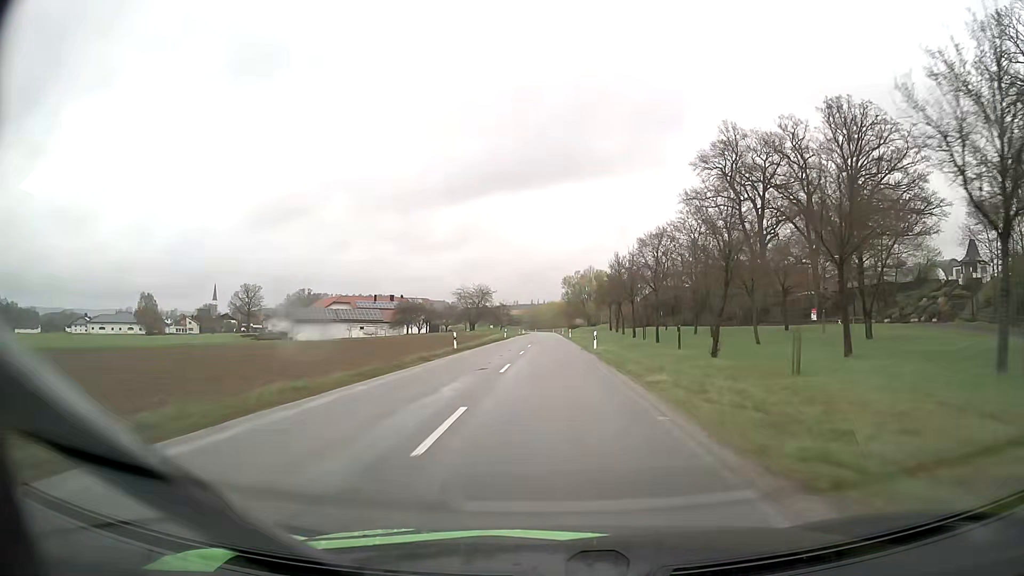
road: secondary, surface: asphalt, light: Day
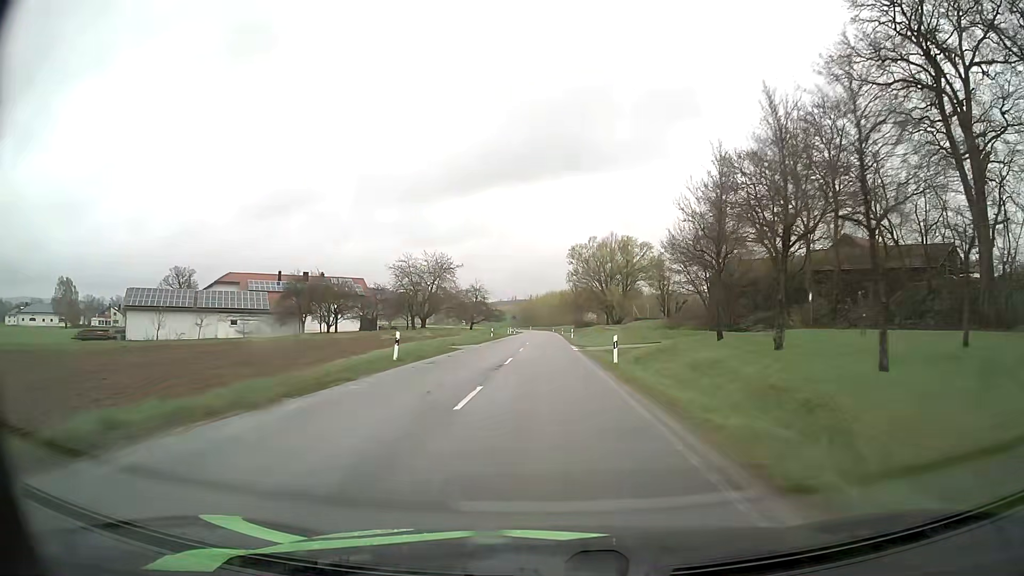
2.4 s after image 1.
(+0.2, +56.6) m; 0°
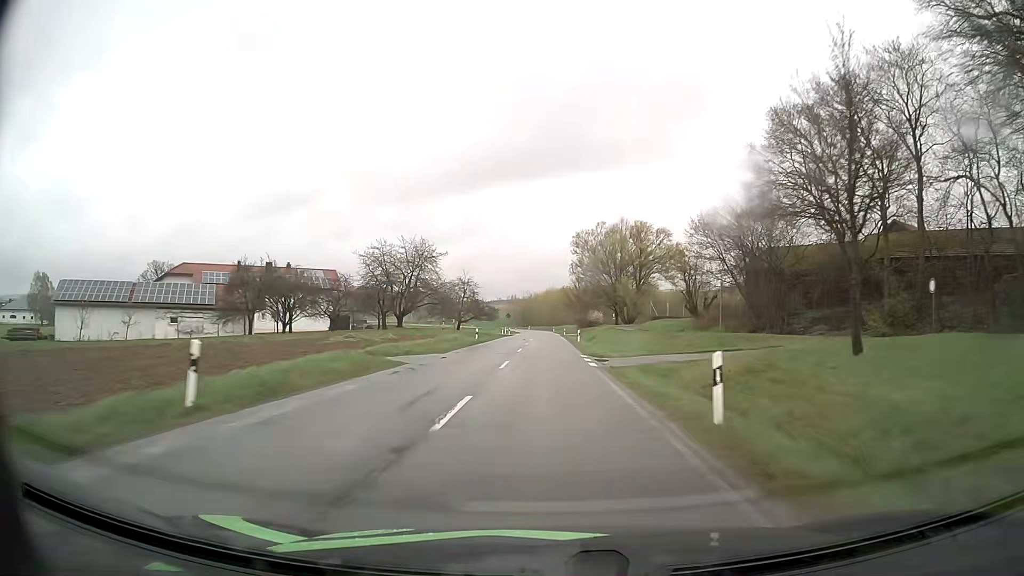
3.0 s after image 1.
(0.0, +14.3) m; 0°
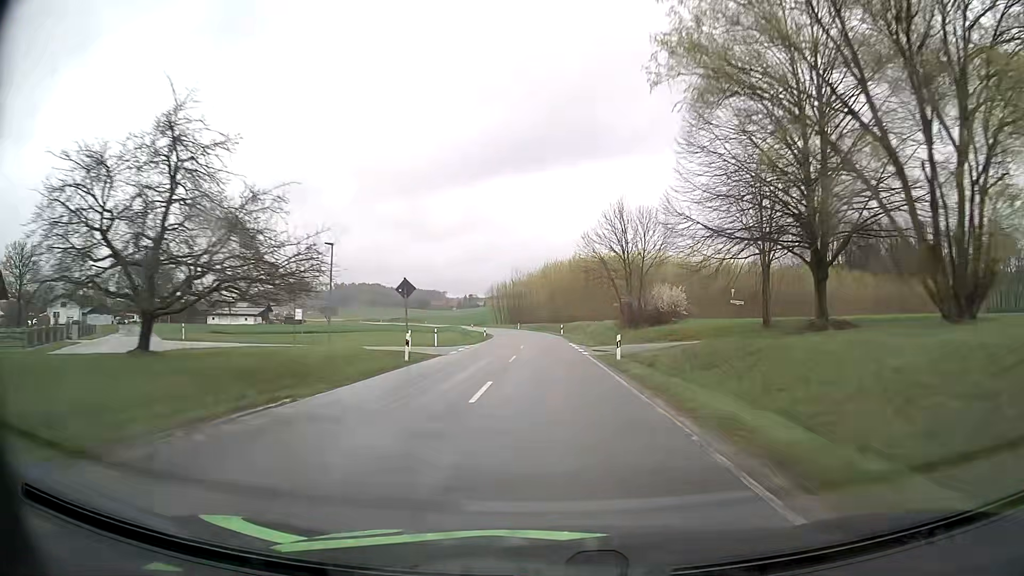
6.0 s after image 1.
(-0.1, +69.2) m; 0°
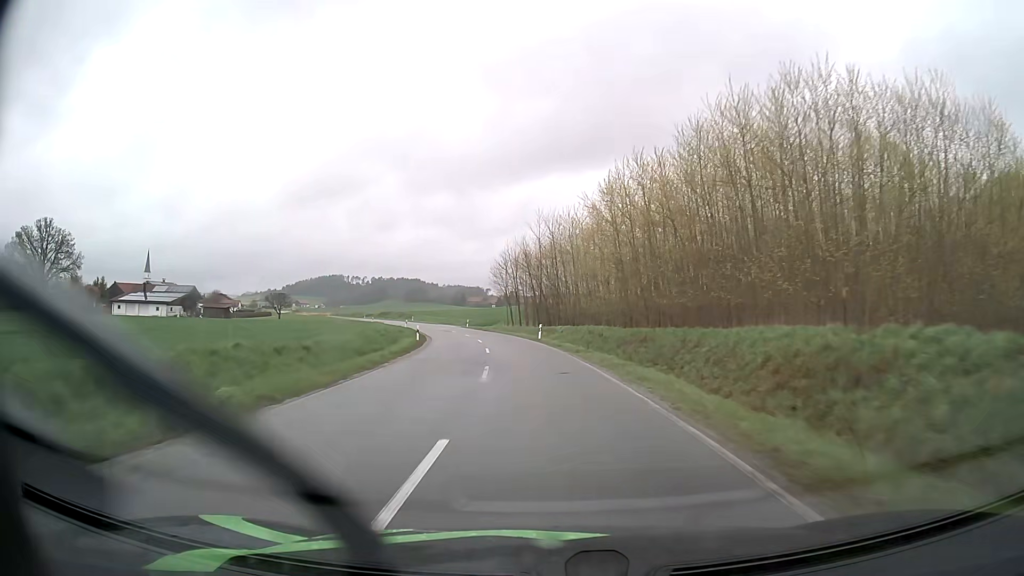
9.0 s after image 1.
(-1.2, +67.8) m; -4°
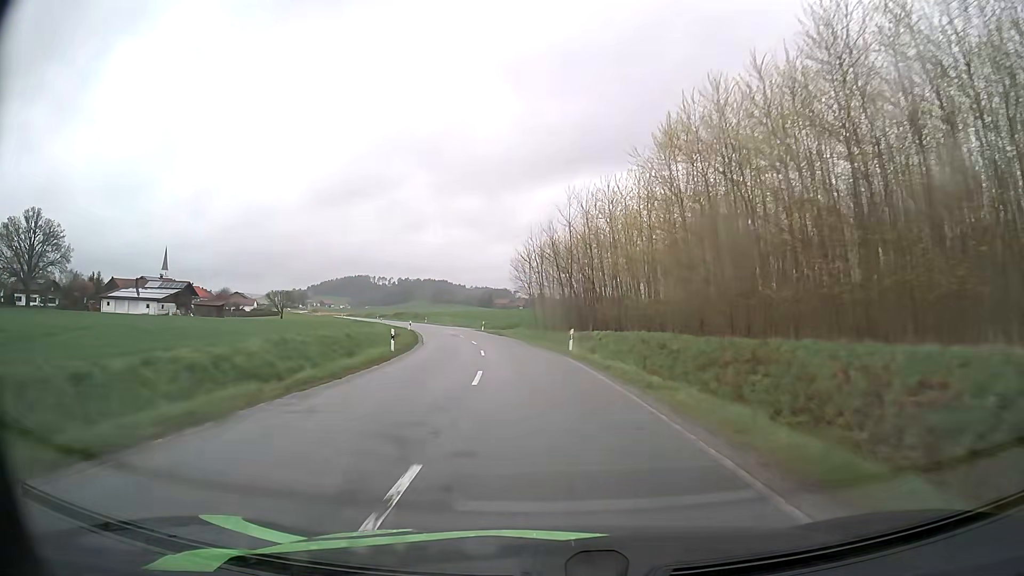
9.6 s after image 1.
(-0.3, +13.4) m; -2°
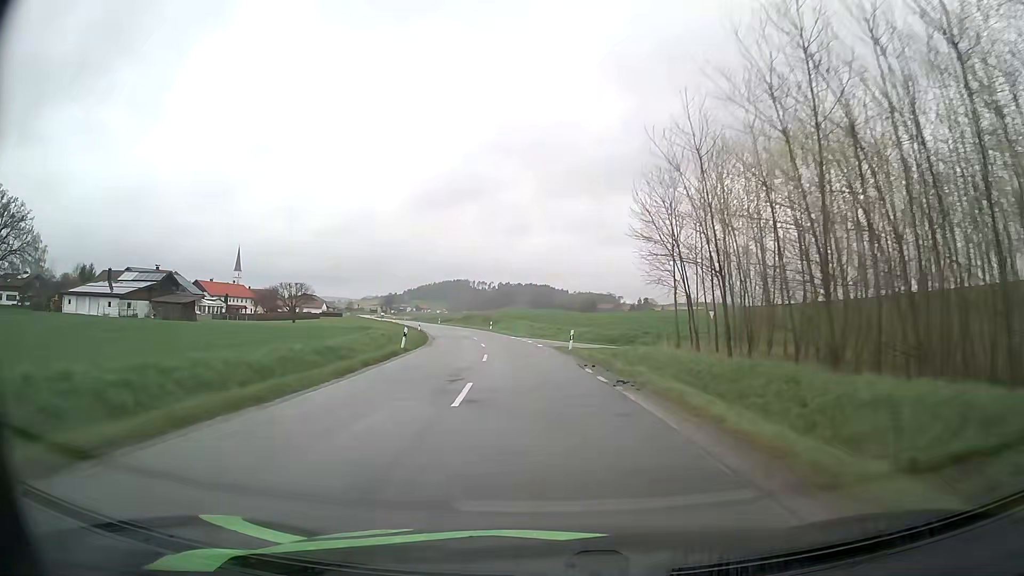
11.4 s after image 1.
(-2.9, +39.6) m; -9°
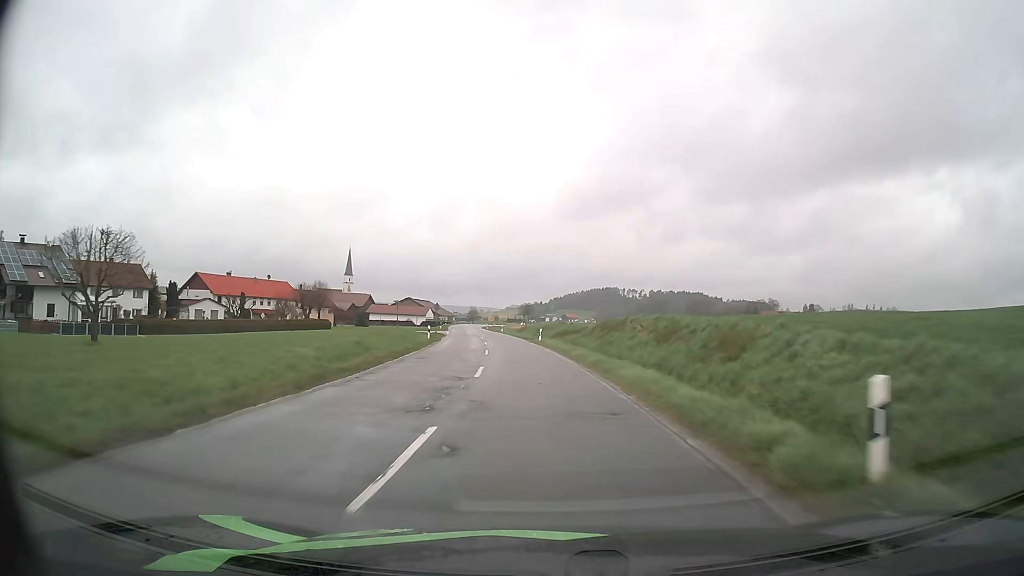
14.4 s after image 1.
(-7.2, +66.1) m; -13°
(0, +10) (-1, +20) (-1, +30) (-2, +40) (-4, +50) (-5, +60) (-6, +70) (-8, +80) (-9, +89) (-10, +99) m
